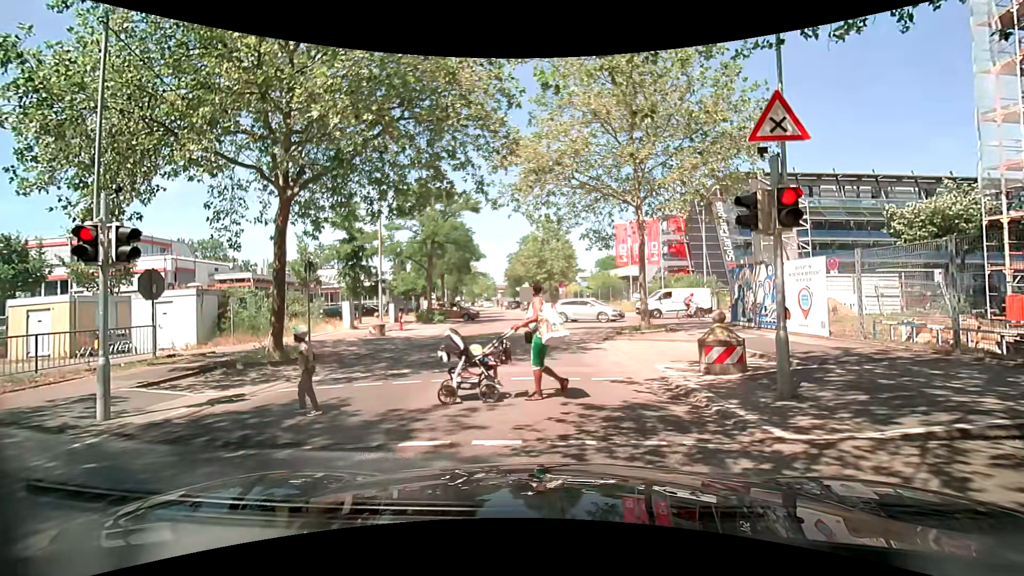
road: tertiary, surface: asphalt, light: Day
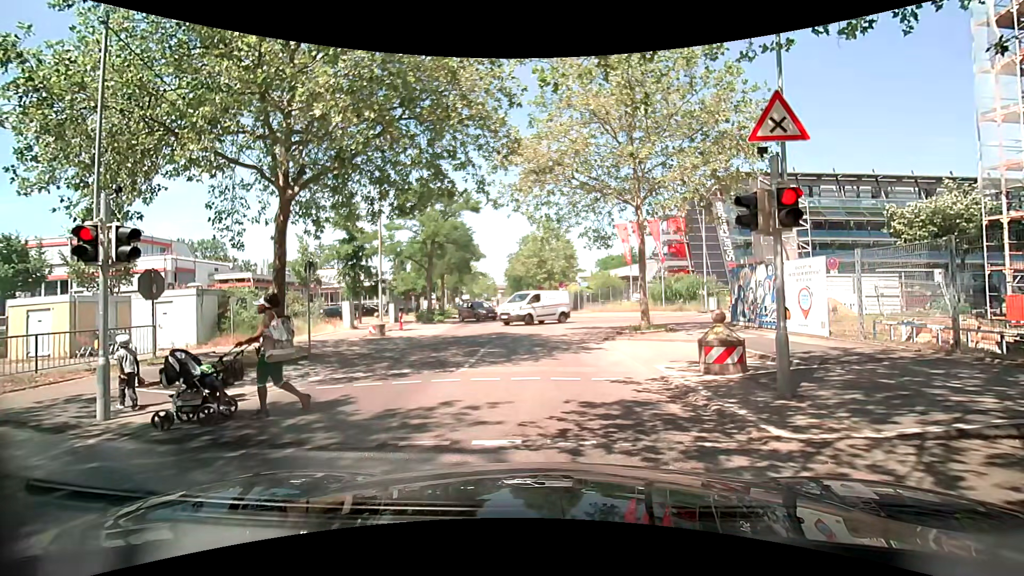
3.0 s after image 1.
(0.0, 0.0) m; 0°
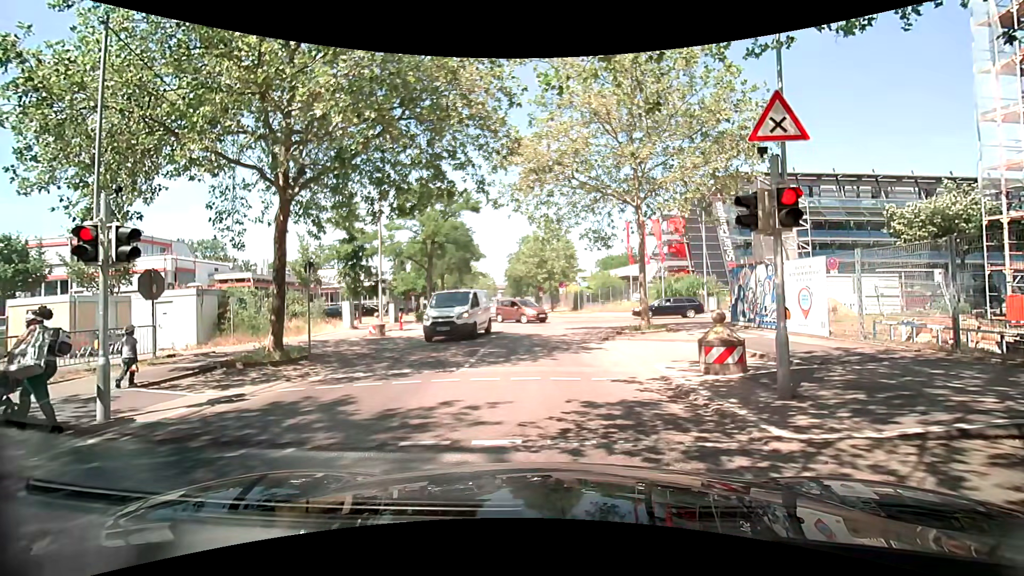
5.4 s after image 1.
(0.0, 0.0) m; 0°
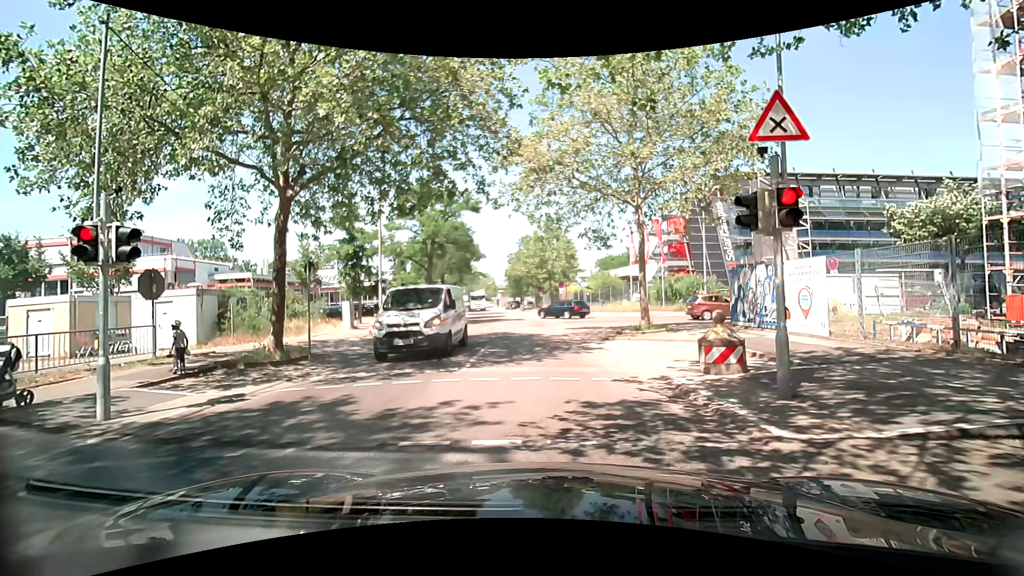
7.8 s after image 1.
(0.0, 0.0) m; 0°
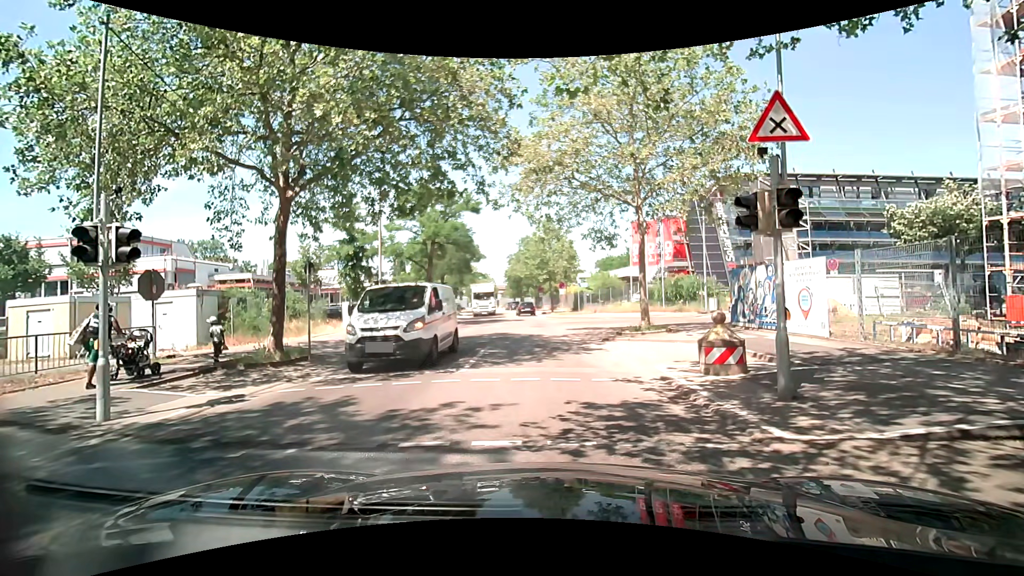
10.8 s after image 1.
(0.0, 0.0) m; 0°
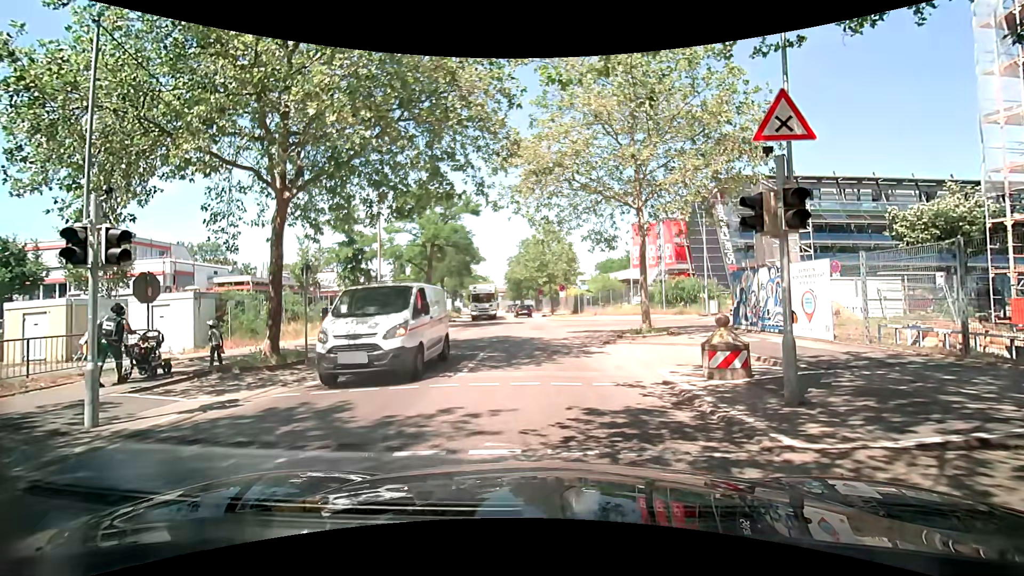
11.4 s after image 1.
(0.0, +0.2) m; 0°
